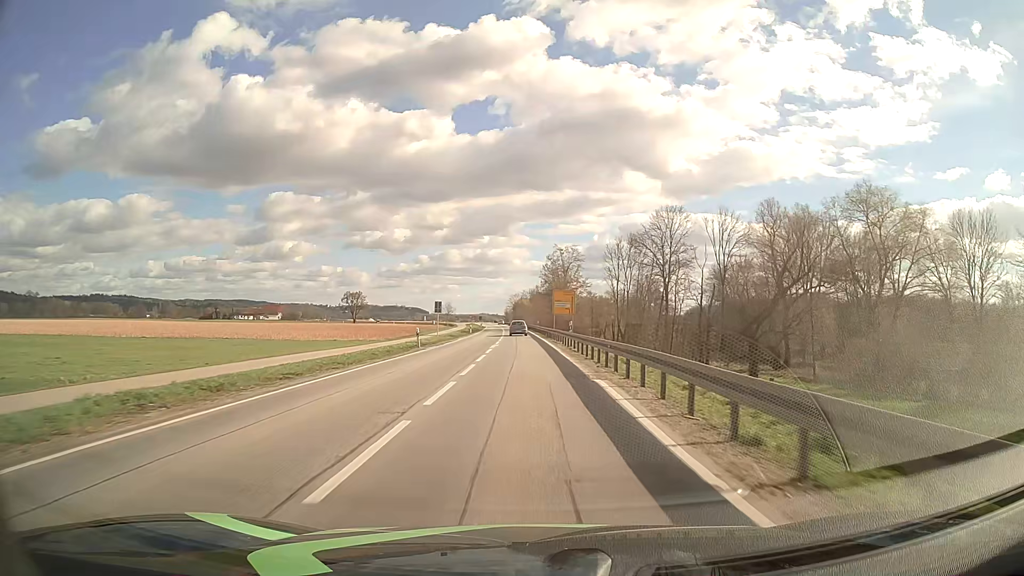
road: primary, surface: asphalt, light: Day
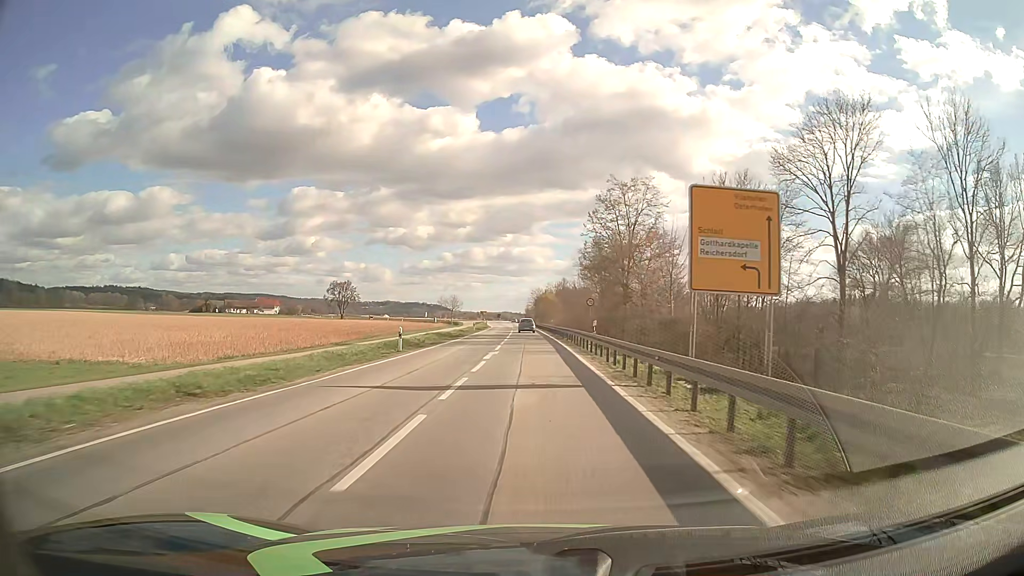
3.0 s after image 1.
(-0.9, +53.6) m; -2°
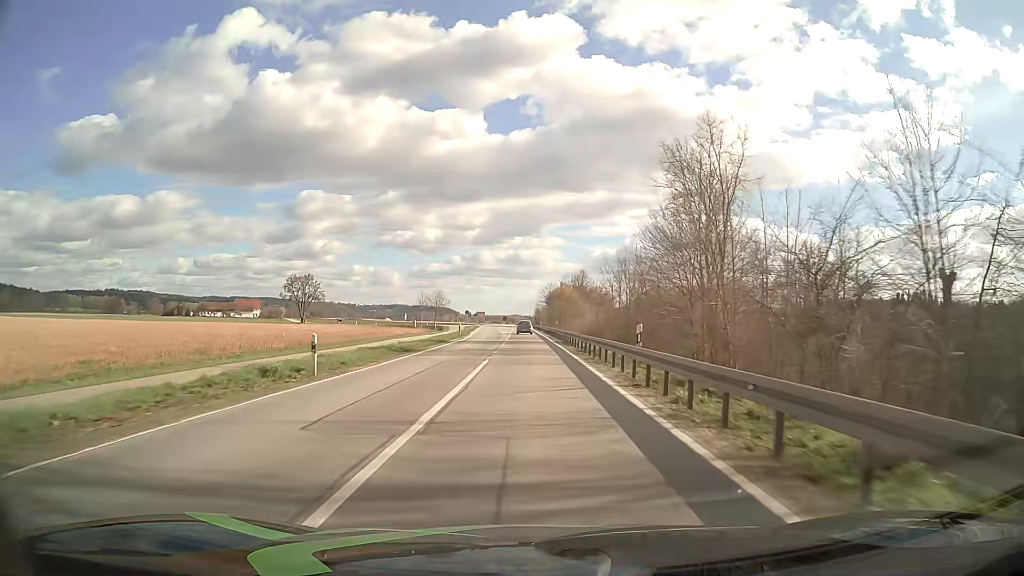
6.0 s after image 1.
(-0.5, +53.6) m; -1°
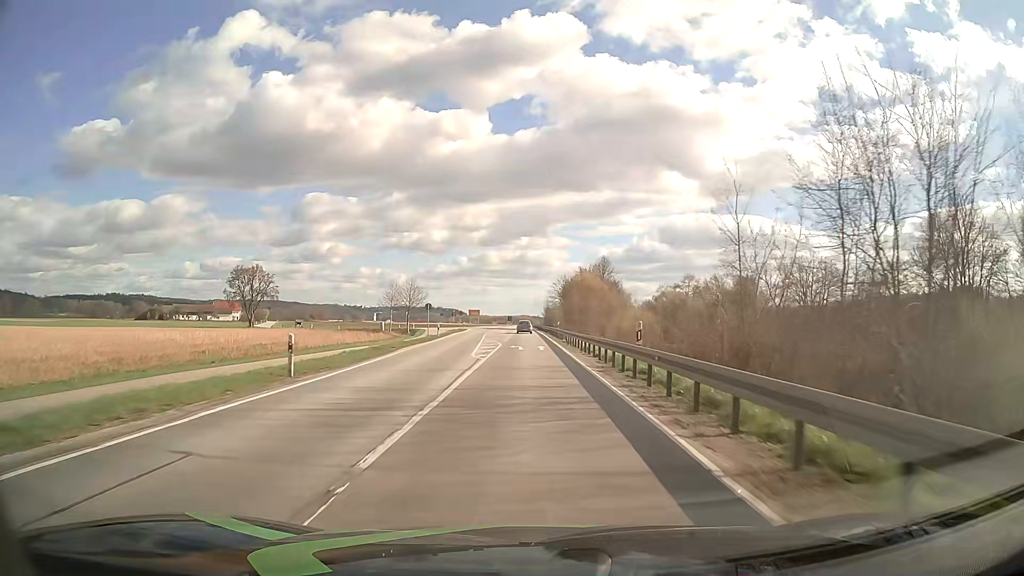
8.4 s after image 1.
(-0.2, +42.9) m; -1°
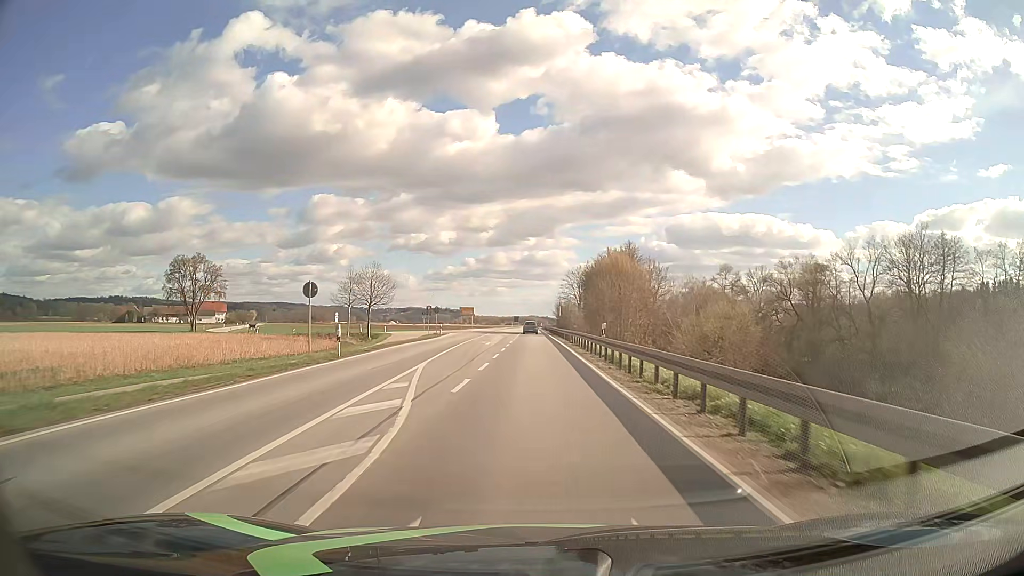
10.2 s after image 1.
(-0.2, +32.2) m; -1°
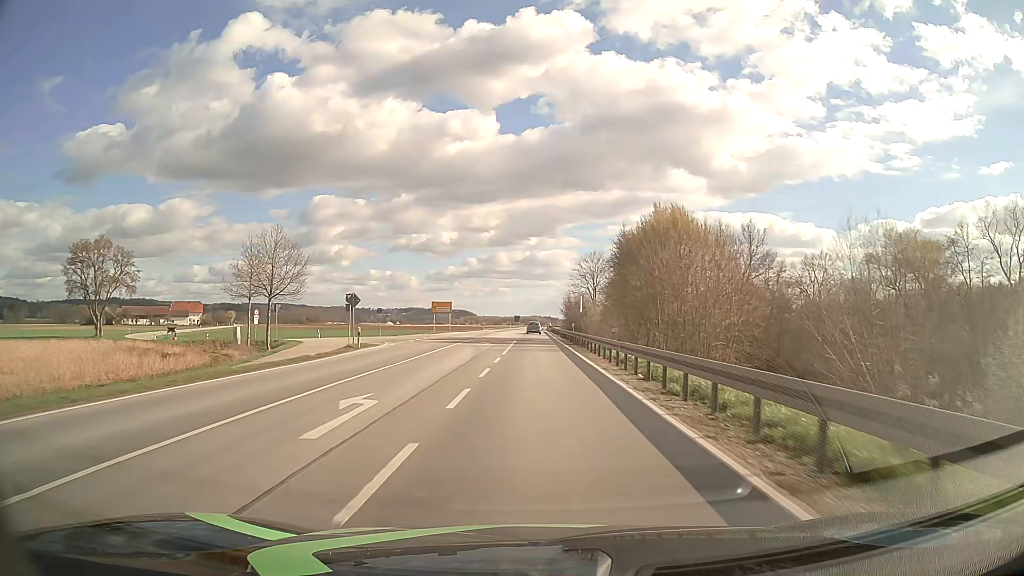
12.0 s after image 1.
(-0.1, +32.2) m; 0°
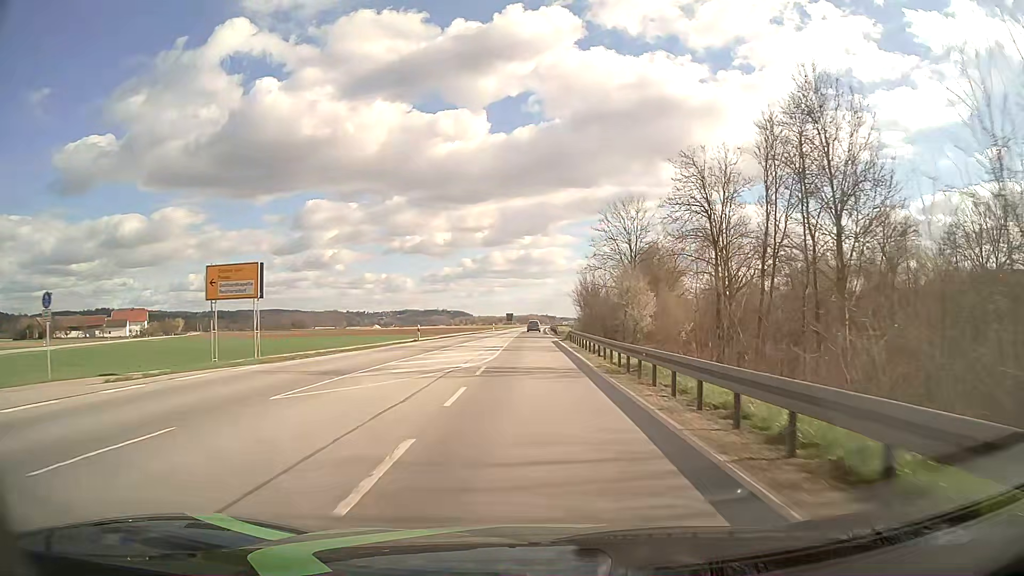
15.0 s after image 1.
(+0.1, +53.8) m; 0°
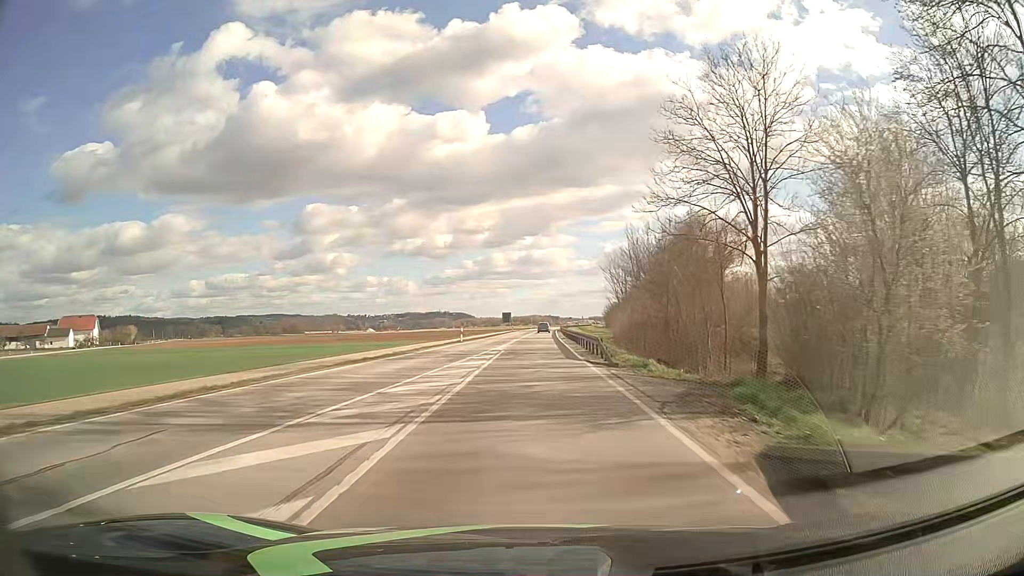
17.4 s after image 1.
(0.0, +43.0) m; 0°
(0, +10) (0, +20) (0, +30) (0, +40) (0, +50) (+1, +60) (+1, +70) (+1, +80) (+1, +90) (+2, +100) m
